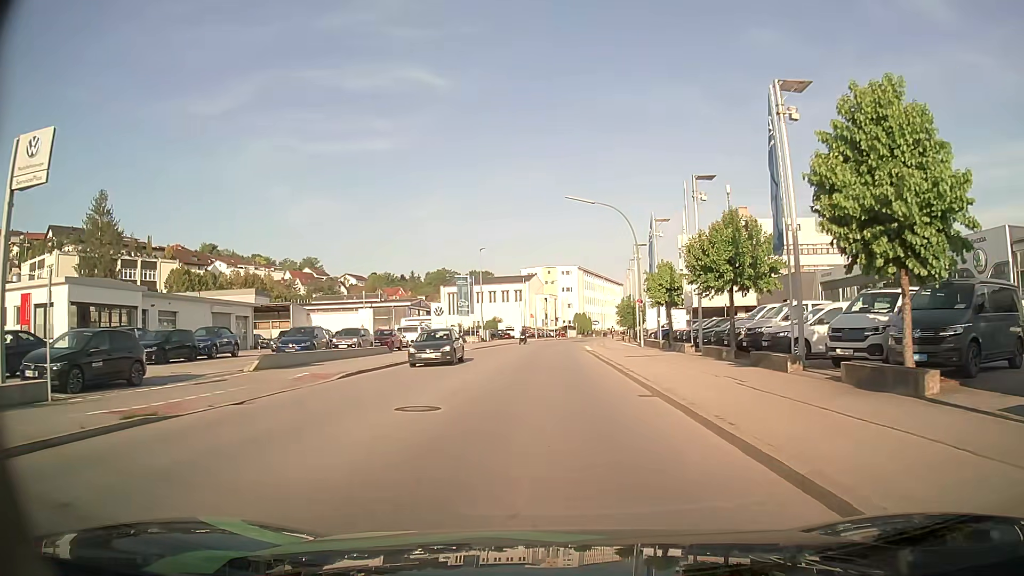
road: tertiary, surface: asphalt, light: Day
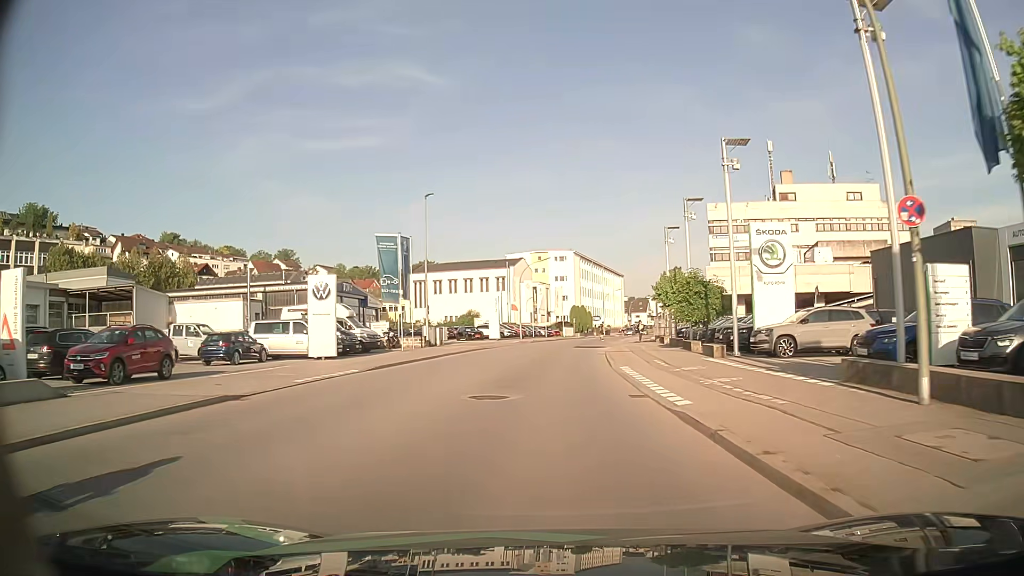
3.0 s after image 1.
(0.0, +30.0) m; 0°
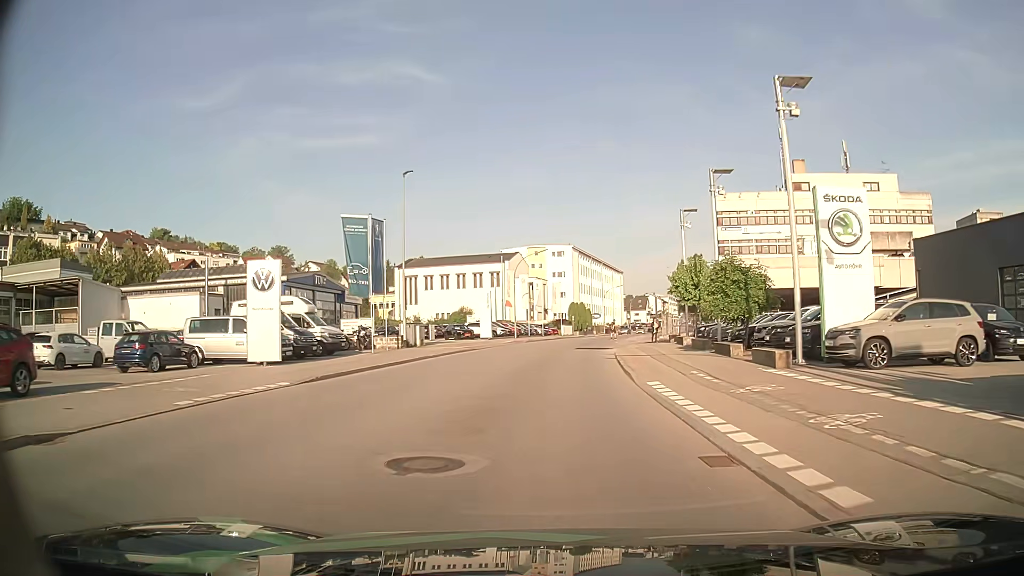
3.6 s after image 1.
(0.0, +6.5) m; 0°
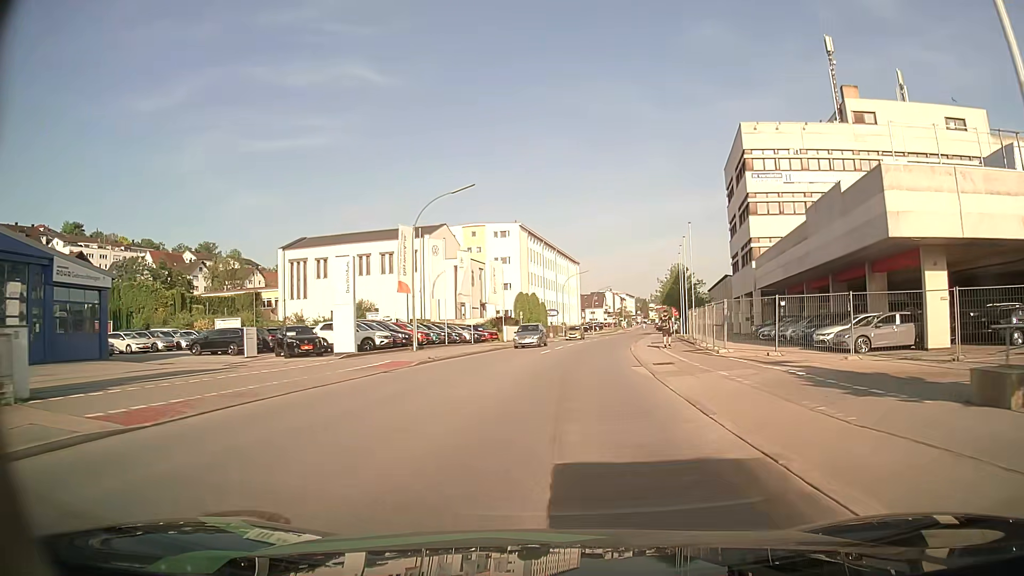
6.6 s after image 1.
(+1.0, +32.8) m; +4°
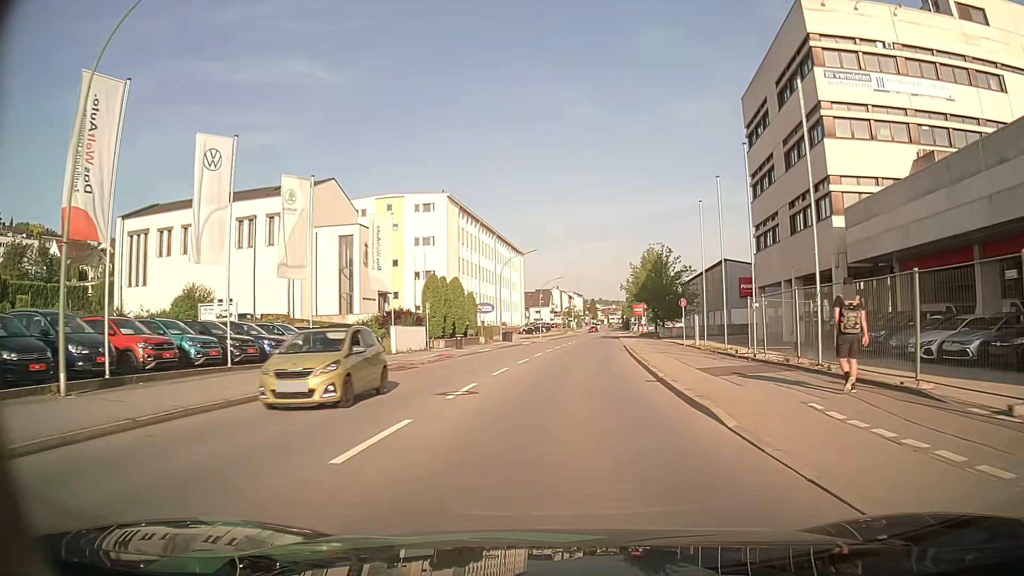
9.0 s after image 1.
(+1.2, +26.0) m; +5°
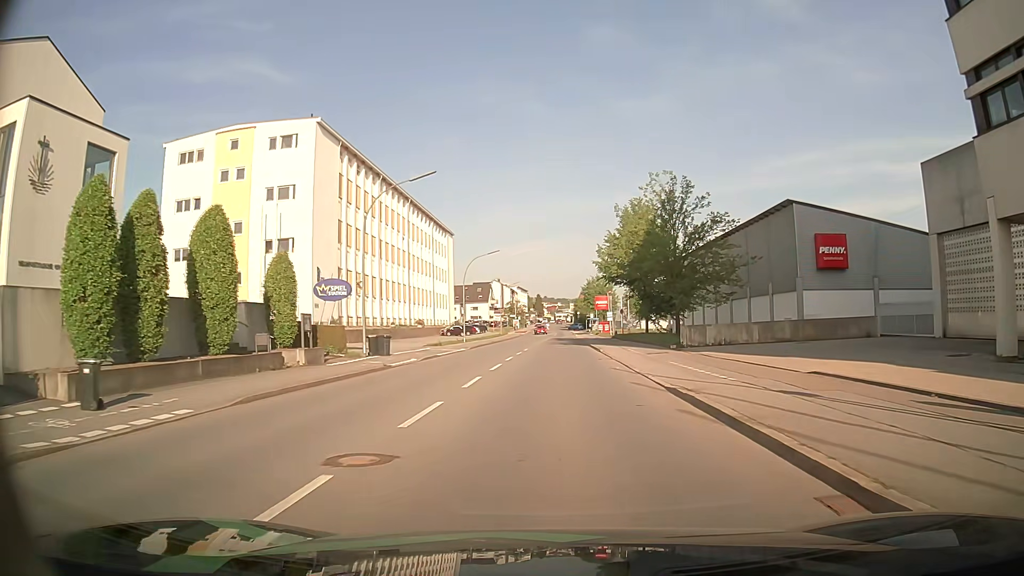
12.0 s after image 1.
(+1.7, +33.5) m; +5°
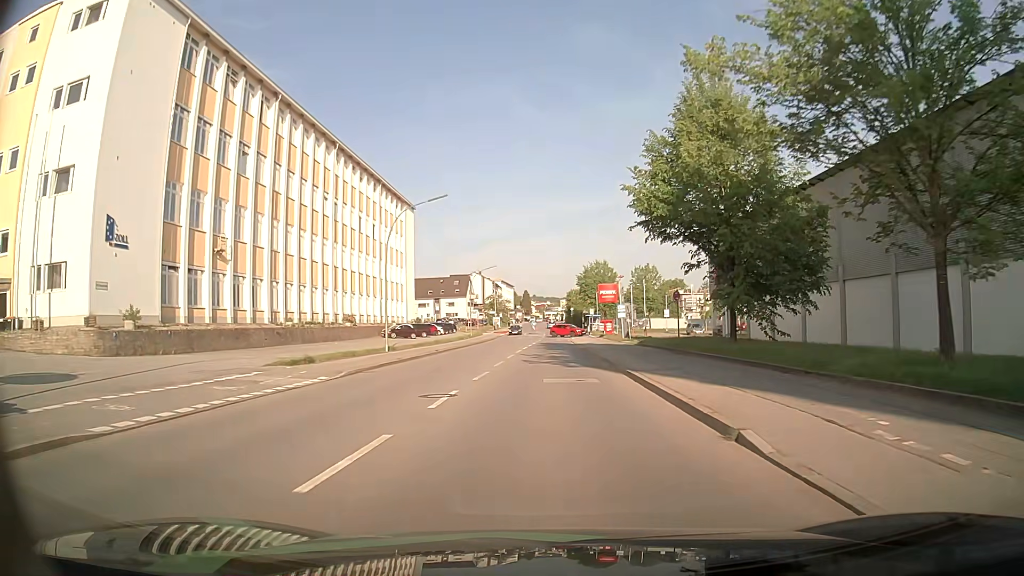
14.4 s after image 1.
(+0.4, +28.2) m; +1°
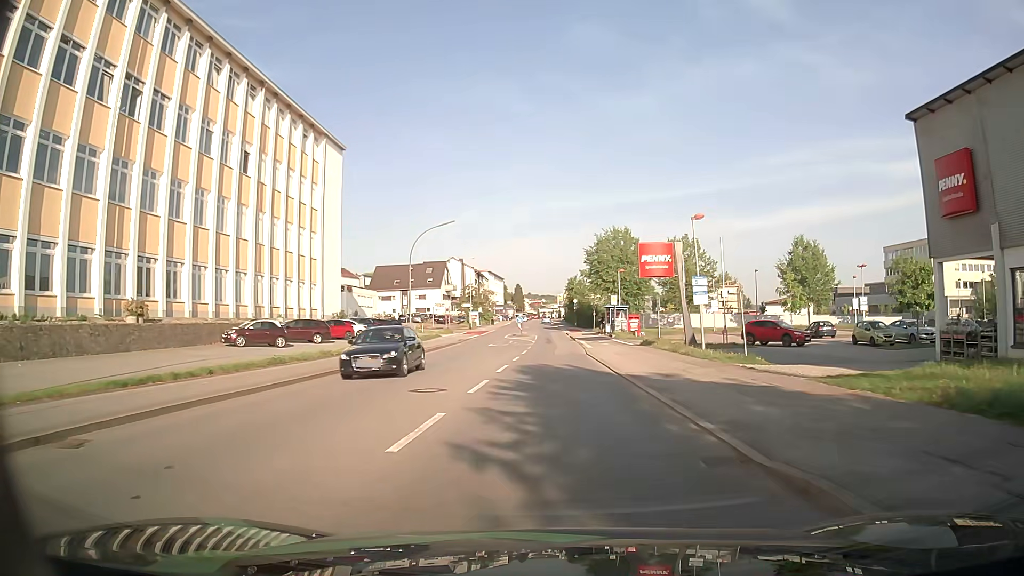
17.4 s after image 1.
(-0.1, +34.9) m; +1°
(0, +10) (0, +20) (0, +30) (0, +40) (0, +50) (0, +60) (0, +70) (-1, +80) (-1, +90) (-1, +100) m
